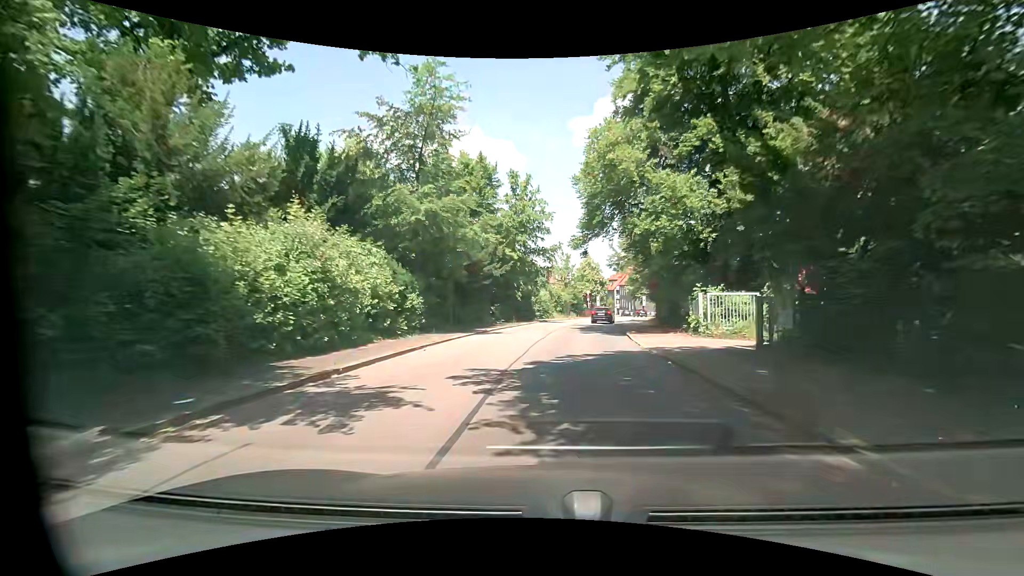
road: unclassified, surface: asphalt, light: Day
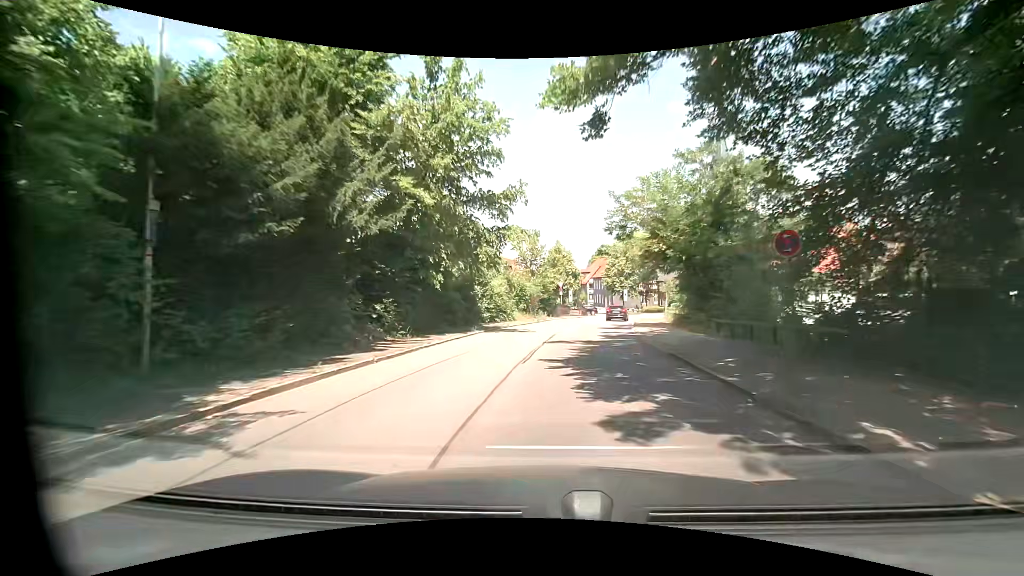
(+0.9, +20.2) m; +4°
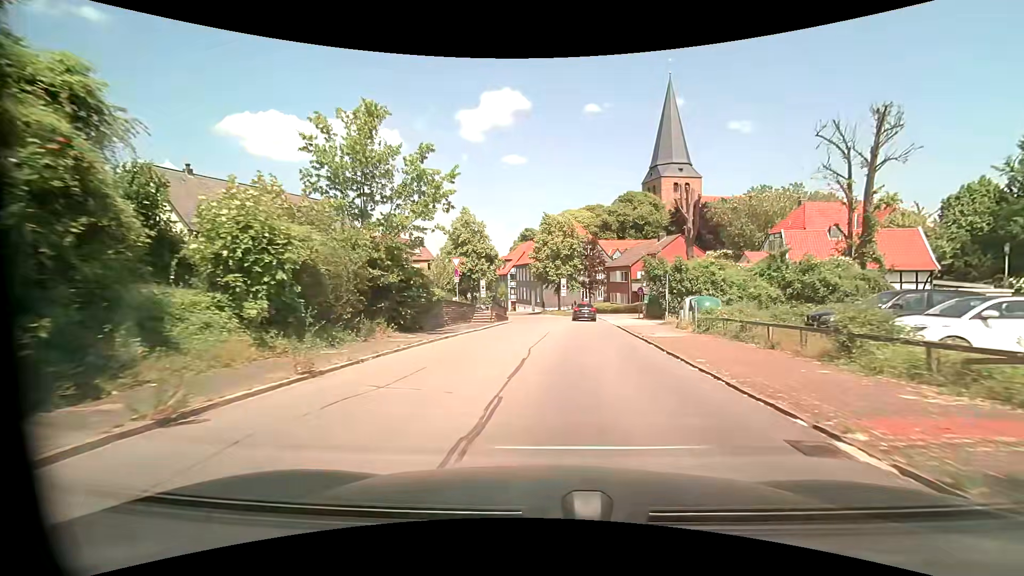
(+2.7, +32.4) m; +9°
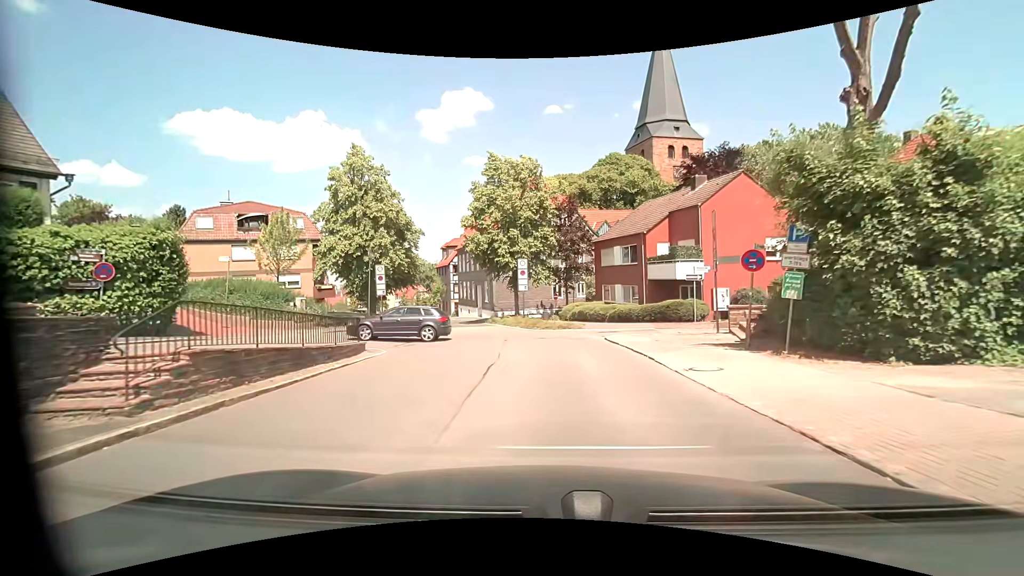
(+1.4, +27.7) m; +4°
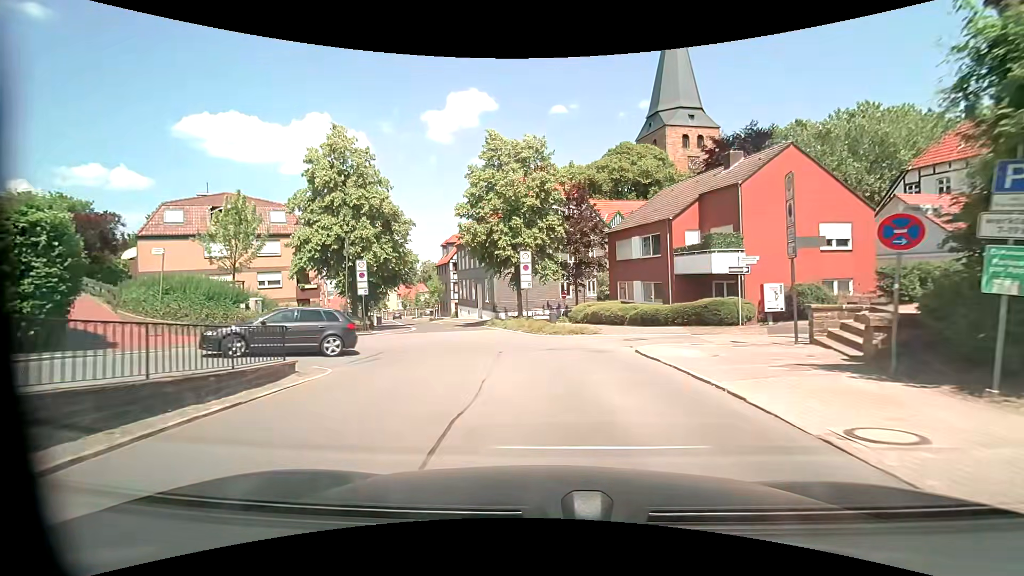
(0.0, +4.9) m; -1°
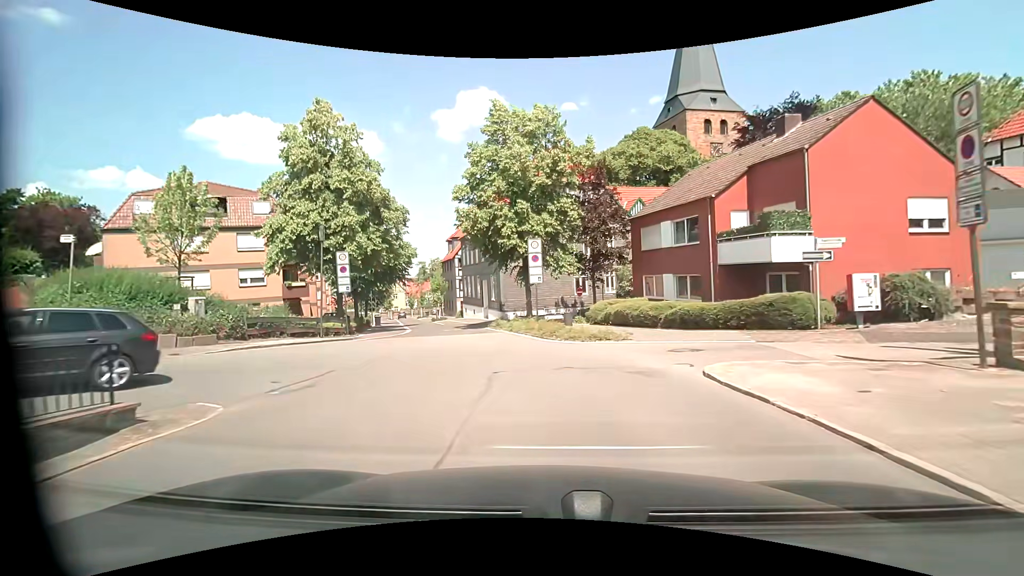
(0.0, +4.8) m; -1°
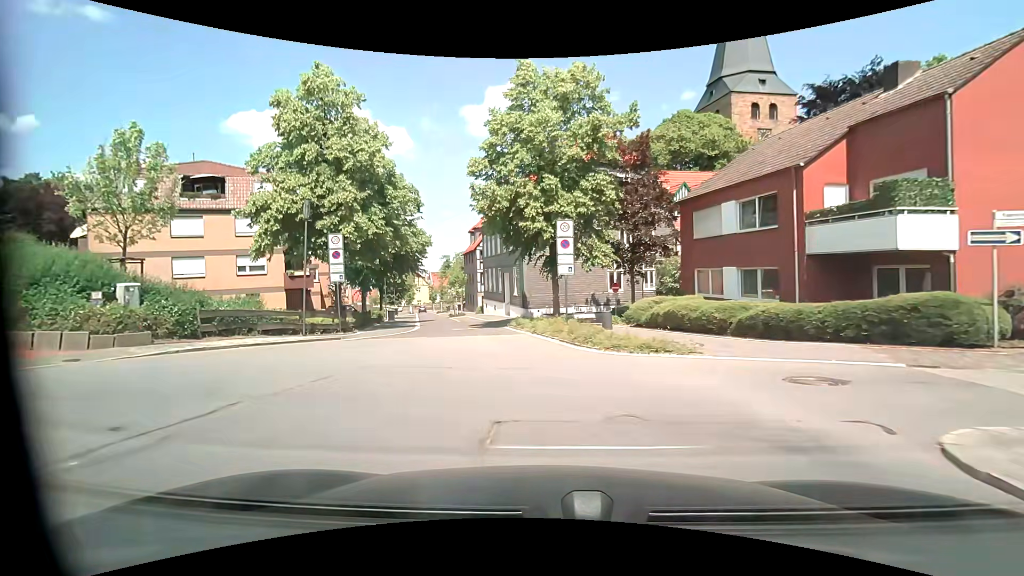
(-0.1, +4.6) m; -4°
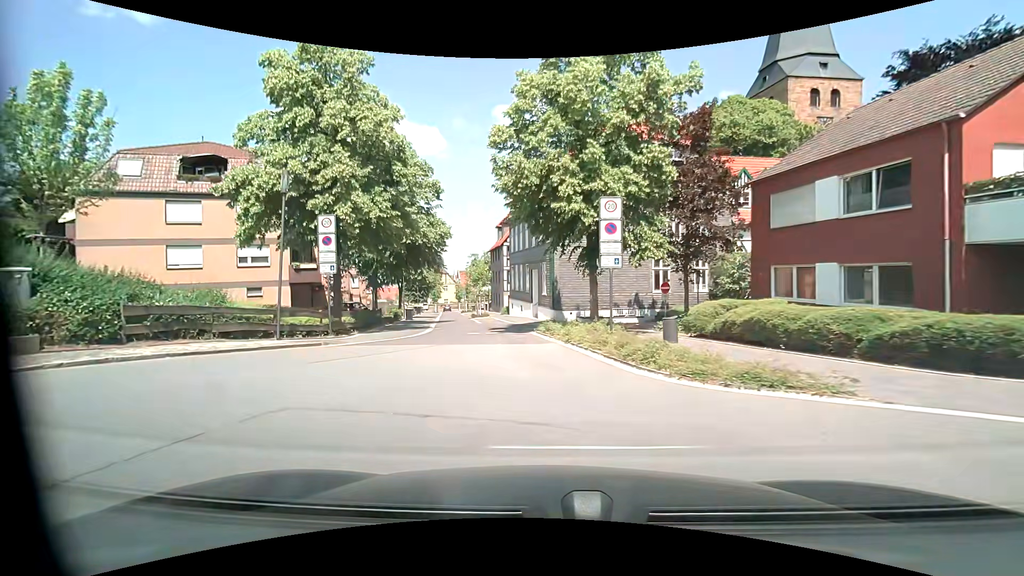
(-0.1, +4.4) m; -2°
(-1, +10) (-2, +20) (-5, +29) (-7, +39) (-9, +49) (-12, +59) (-14, +68) (-16, +78) (-18, +88) (-20, +98) m
